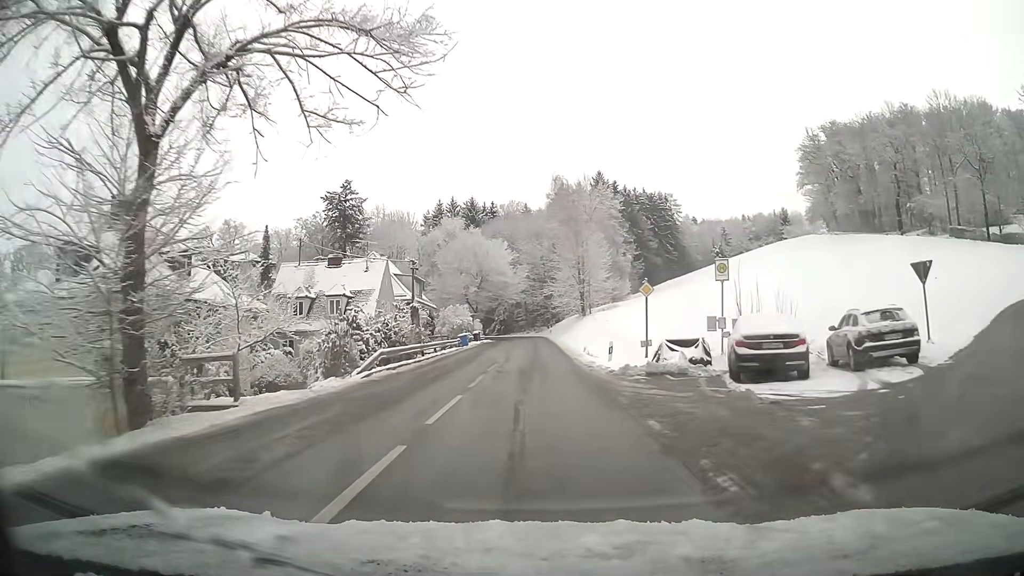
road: tertiary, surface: asphalt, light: Day
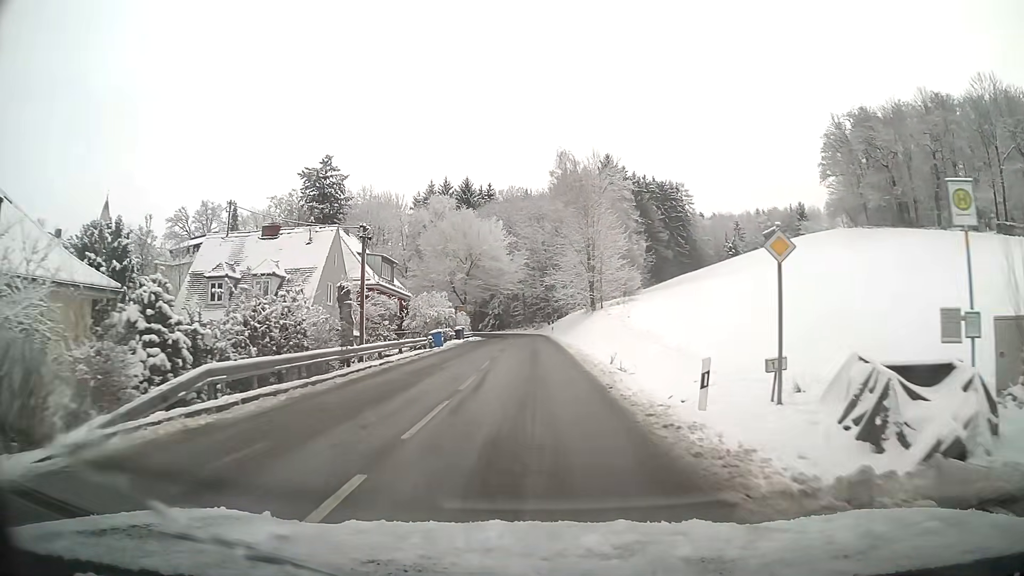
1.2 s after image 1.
(0.0, +13.4) m; 0°
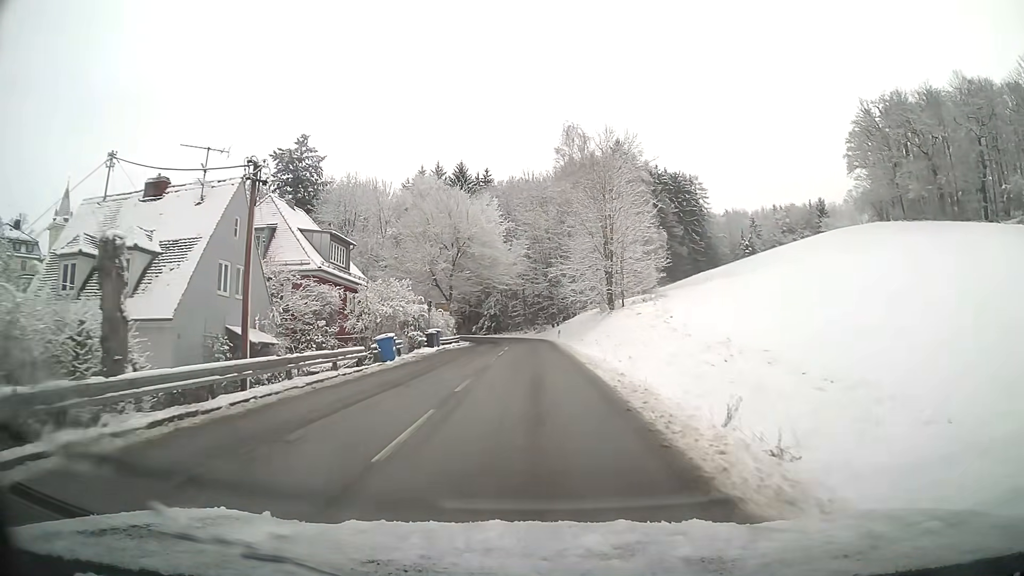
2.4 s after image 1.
(0.0, +13.7) m; 0°
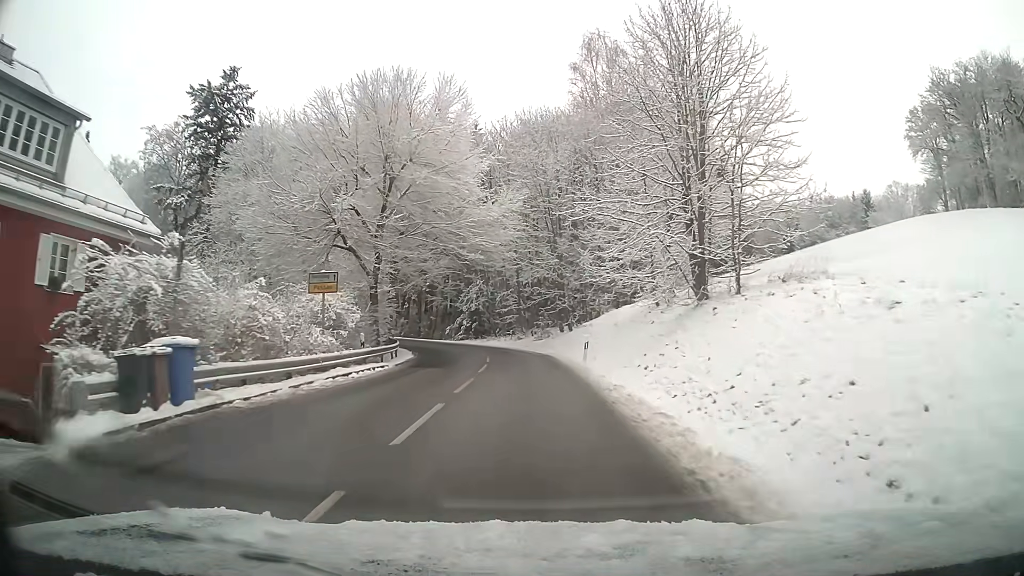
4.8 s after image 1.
(0.0, +27.2) m; 0°
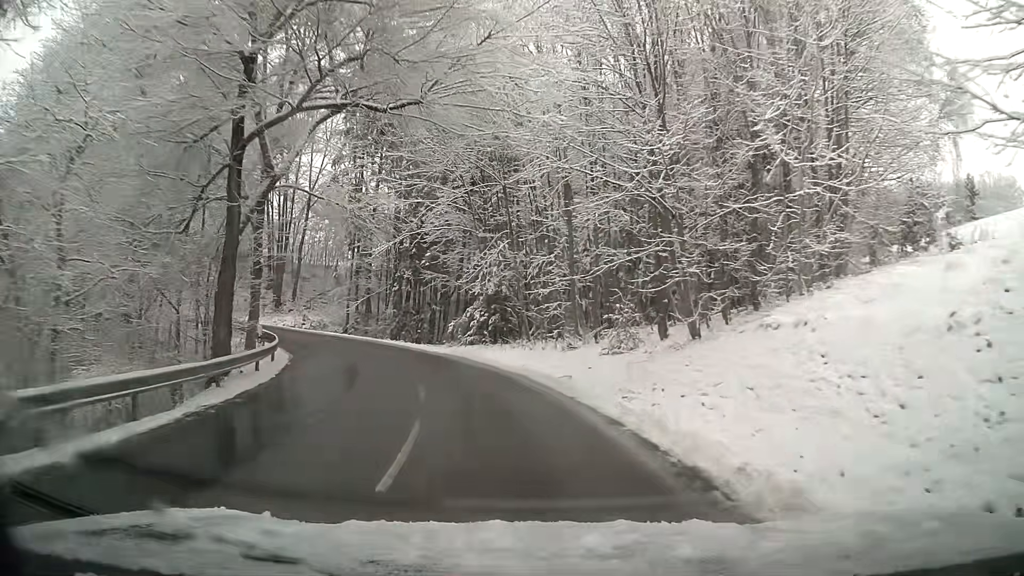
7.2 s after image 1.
(-0.8, +27.1) m; -6°
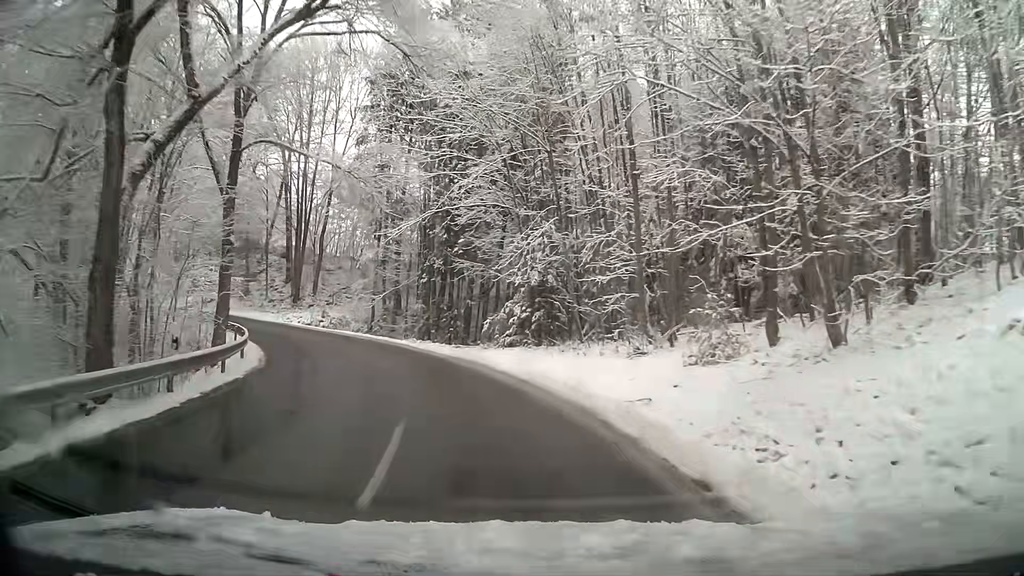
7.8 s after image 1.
(-0.2, +6.8) m; -4°
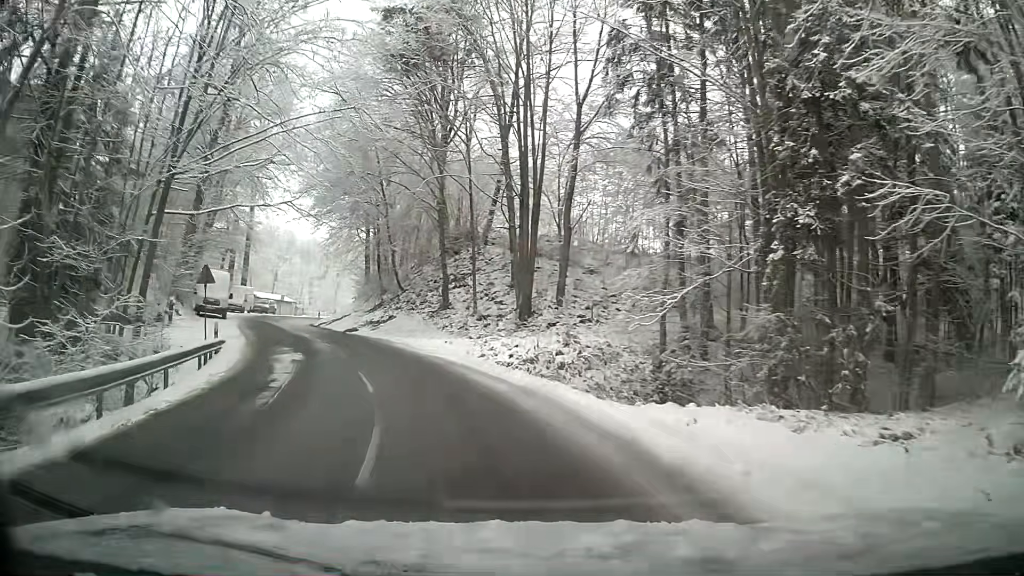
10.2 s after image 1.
(-5.5, +23.8) m; -28°
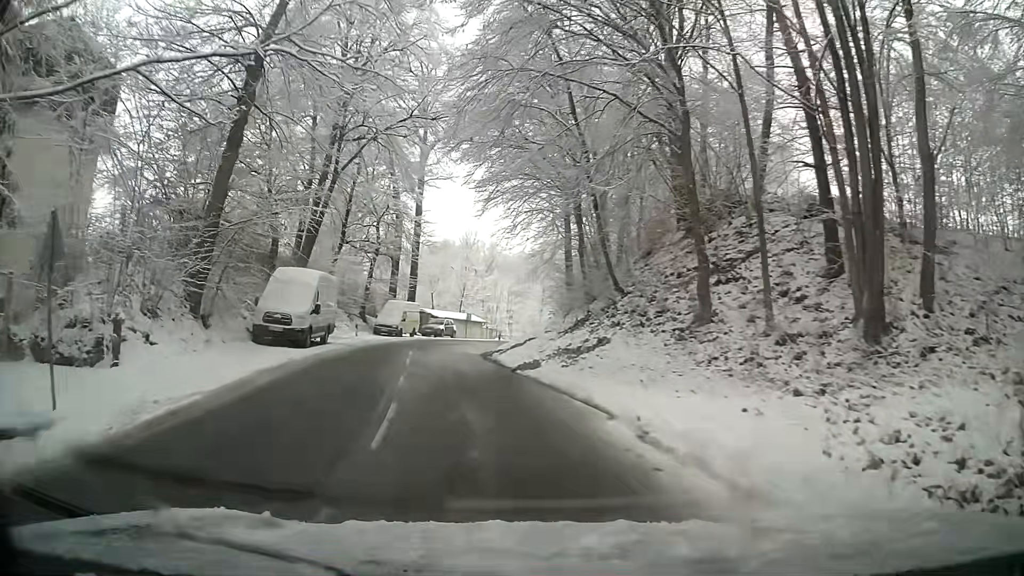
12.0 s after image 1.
(-2.3, +17.3) m; -15°
